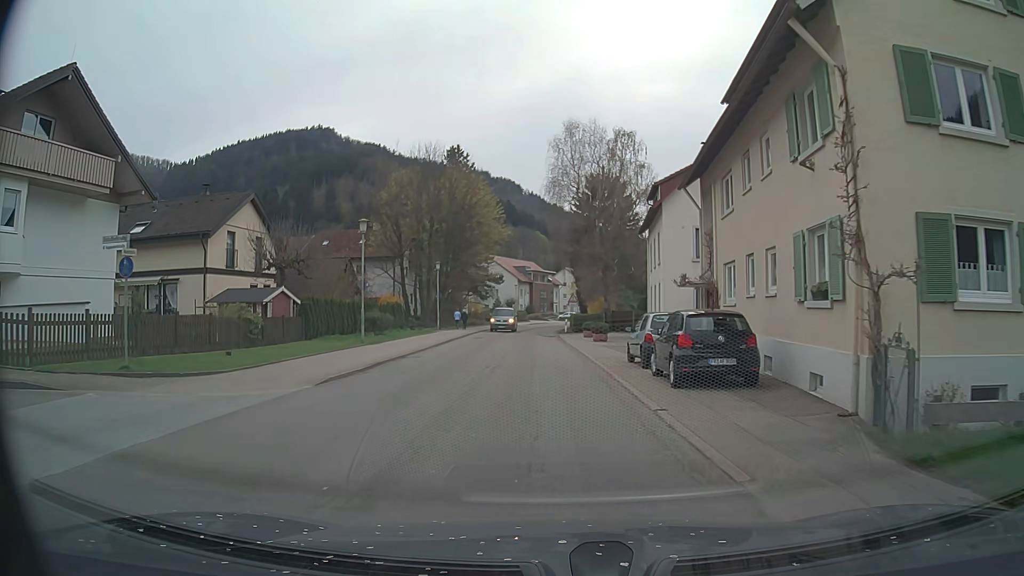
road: secondary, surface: asphalt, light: Day
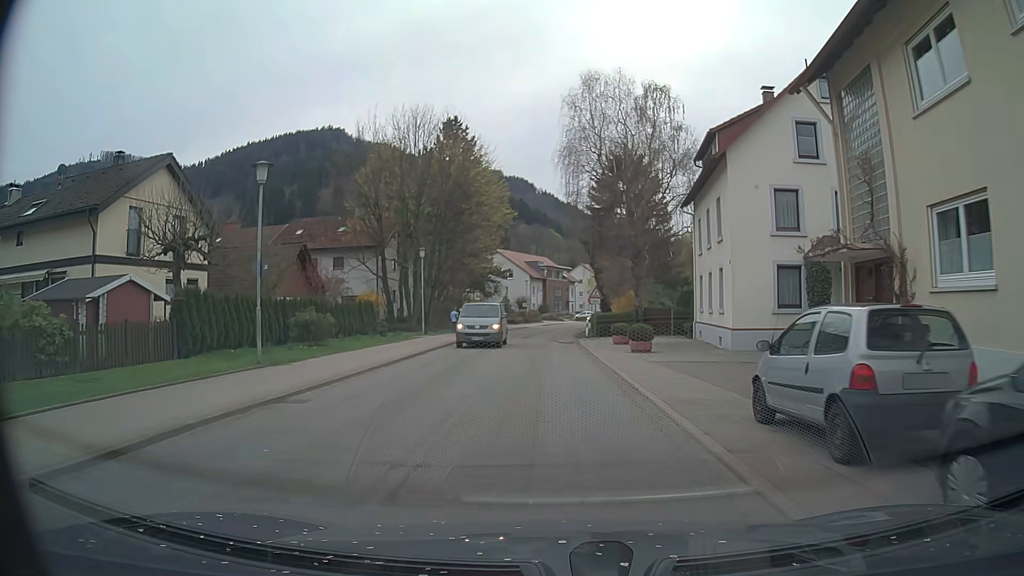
(-0.1, +11.4) m; -1°
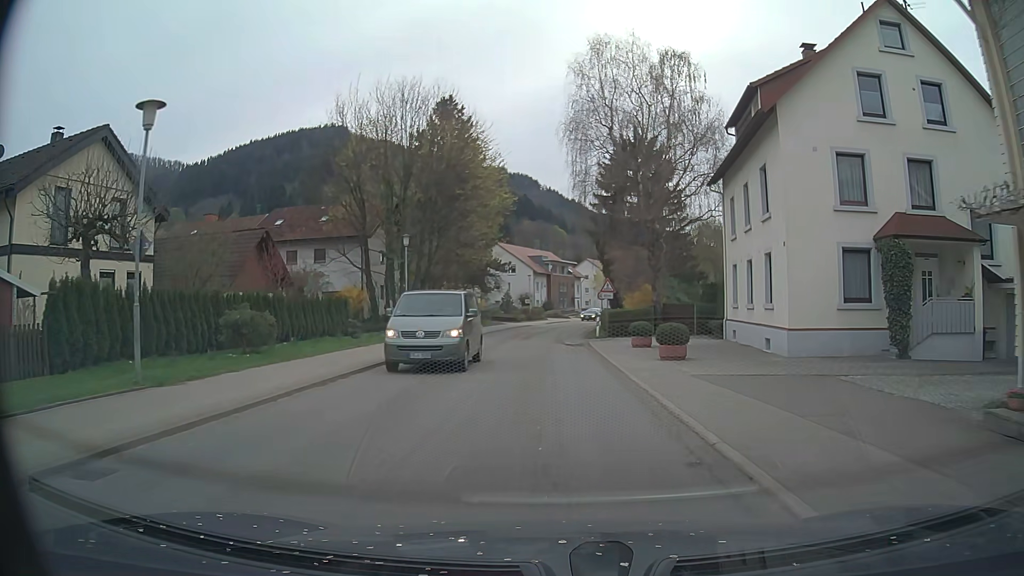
(0.0, +5.7) m; -1°
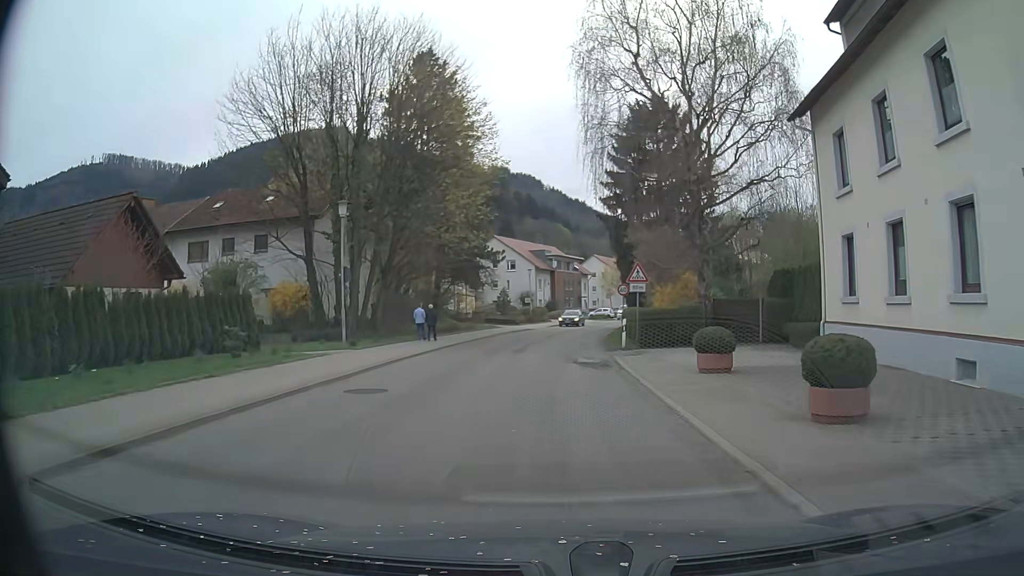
(0.0, +11.3) m; 0°
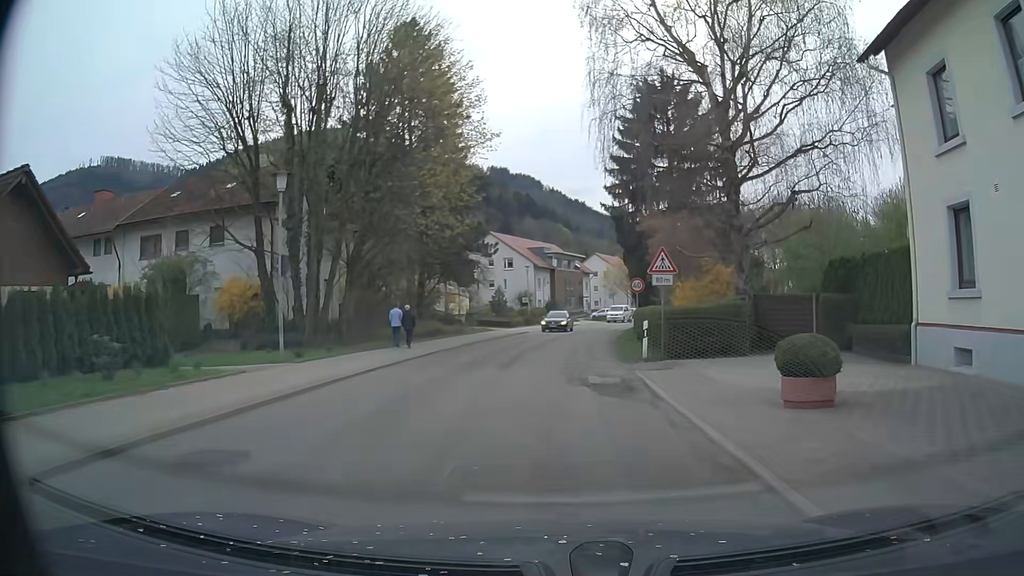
(0.0, +5.6) m; -1°
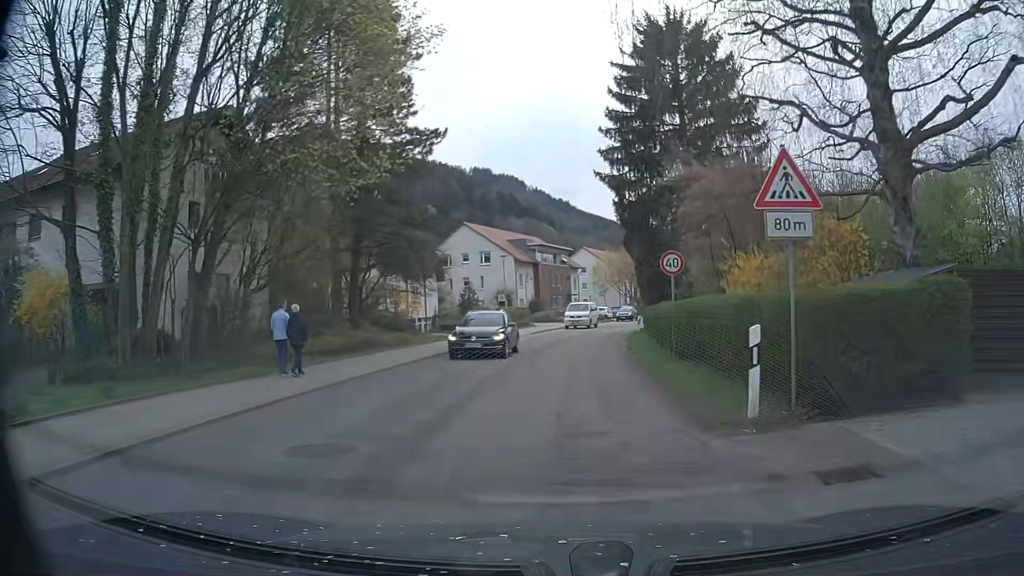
(+0.2, +11.4) m; +2°
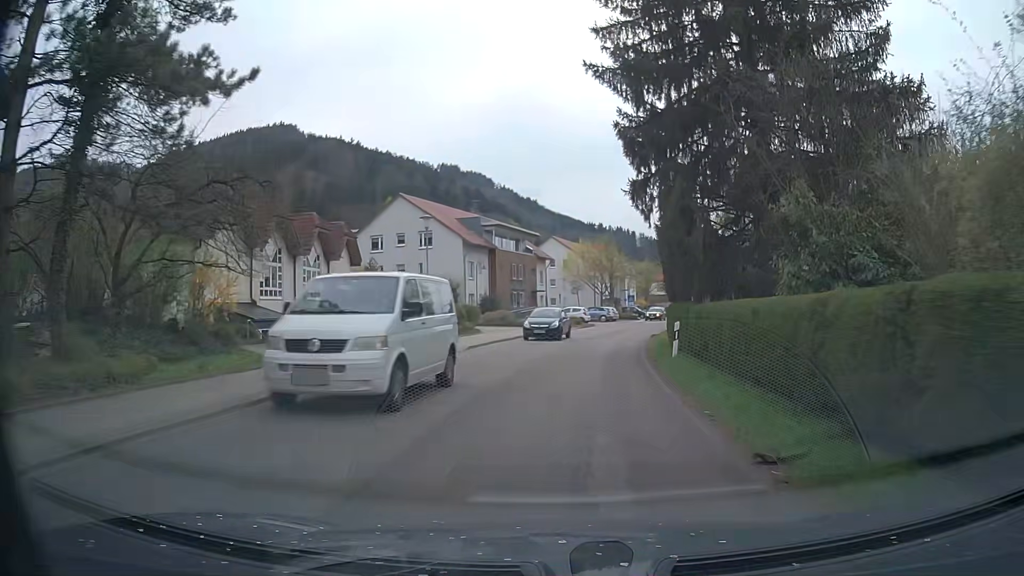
(+0.2, +18.3) m; +2°
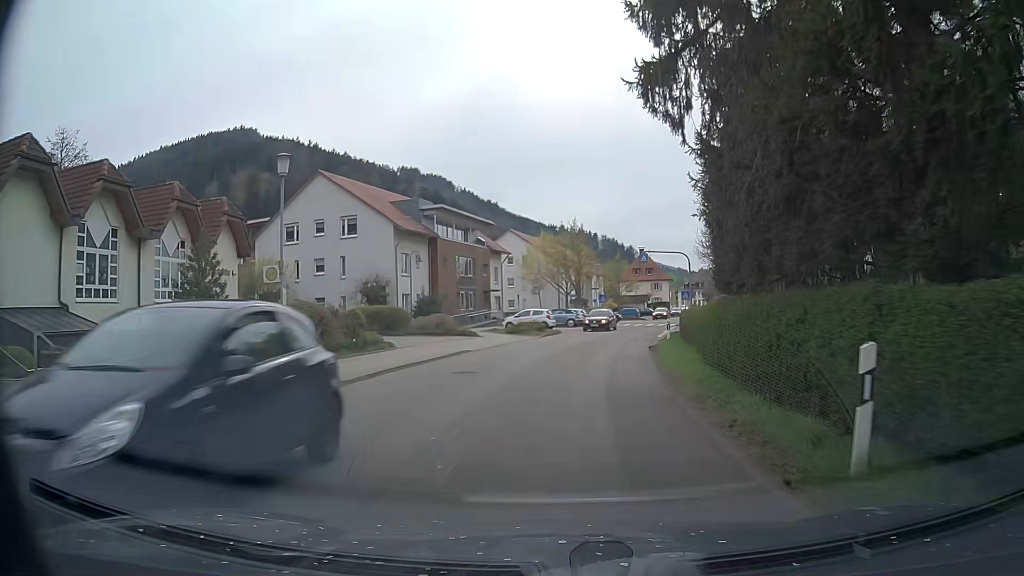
(+0.4, +12.1) m; +4°
(0, +10) (+1, +20) (+2, +30) (+4, +40) (+7, +49) (+9, +59) (+12, +69) (+15, +78) (+17, +88) (+20, +98) m
